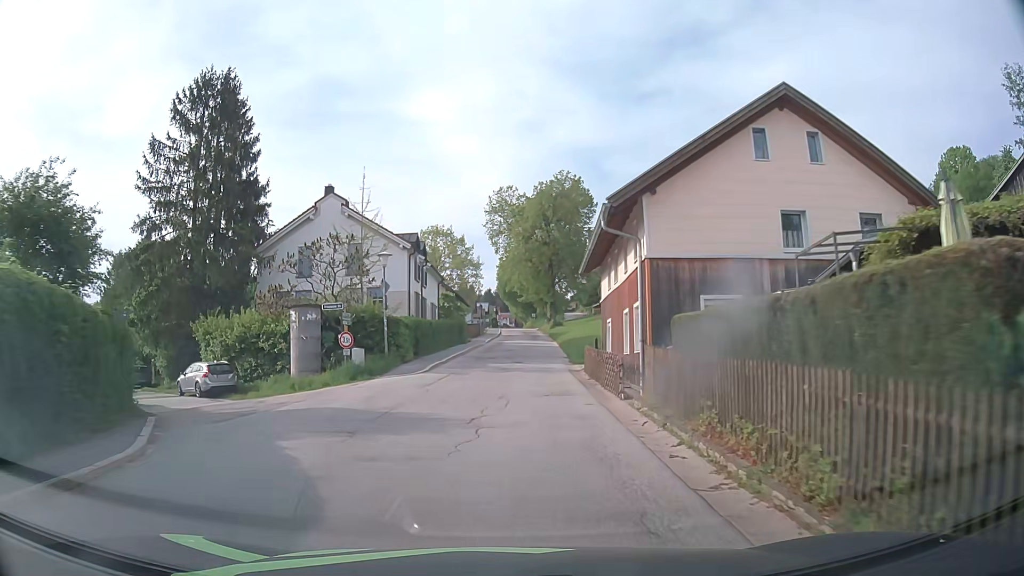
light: Day
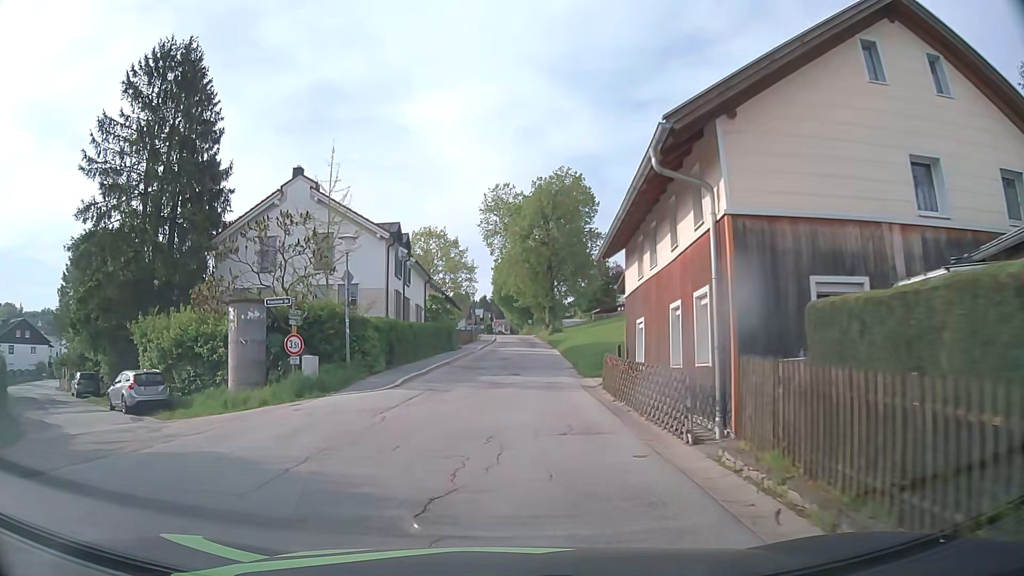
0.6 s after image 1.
(0.0, +5.8) m; 0°
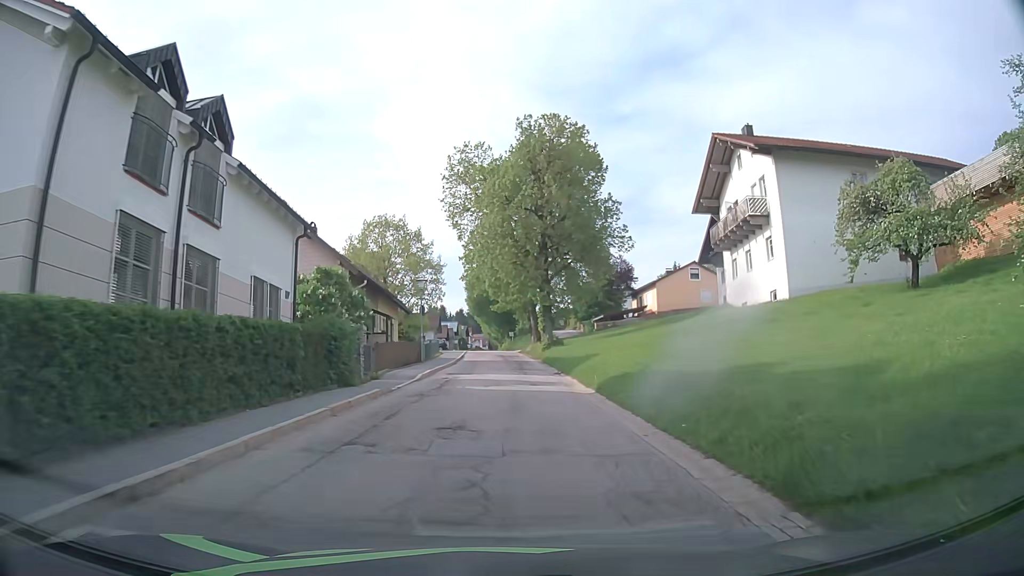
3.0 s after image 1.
(+0.4, +24.6) m; +2°
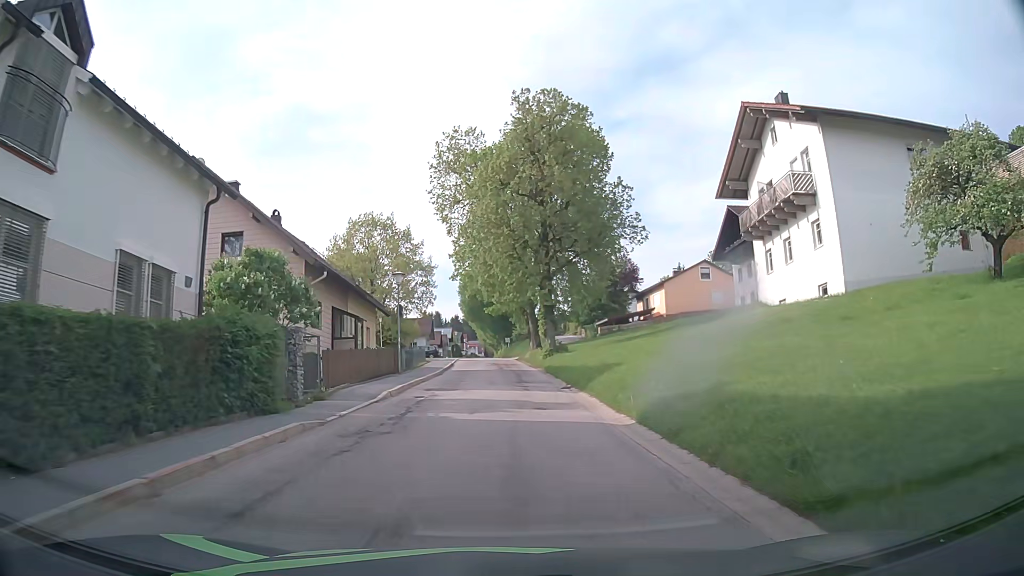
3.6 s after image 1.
(0.0, +6.5) m; 0°
(0, +10) (0, +20) (0, +30) (0, +40) (-1, +50) (-1, +60) (-1, +70) (-2, +80) (-2, +90) (-2, +100) m
